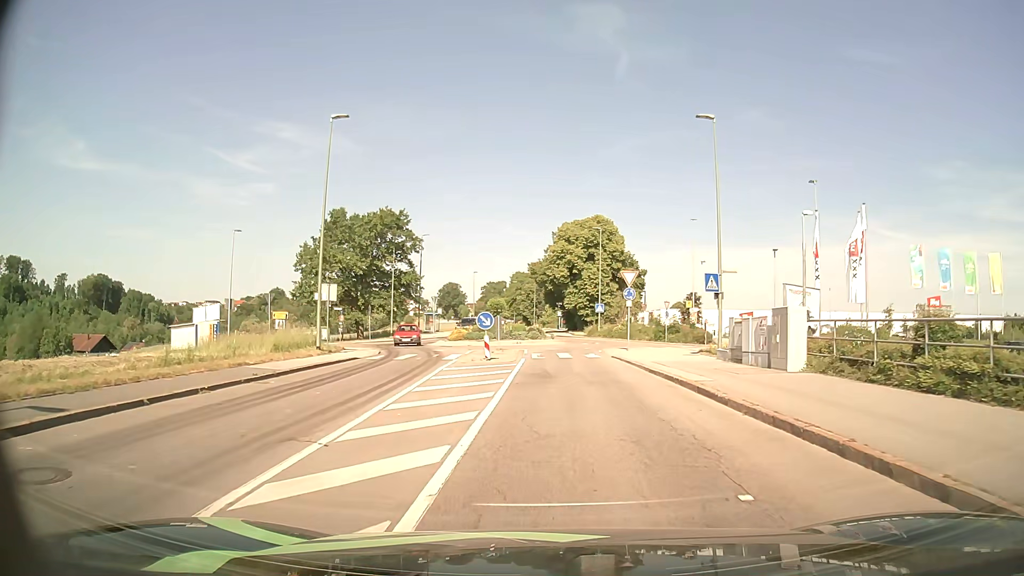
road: tertiary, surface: asphalt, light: Day
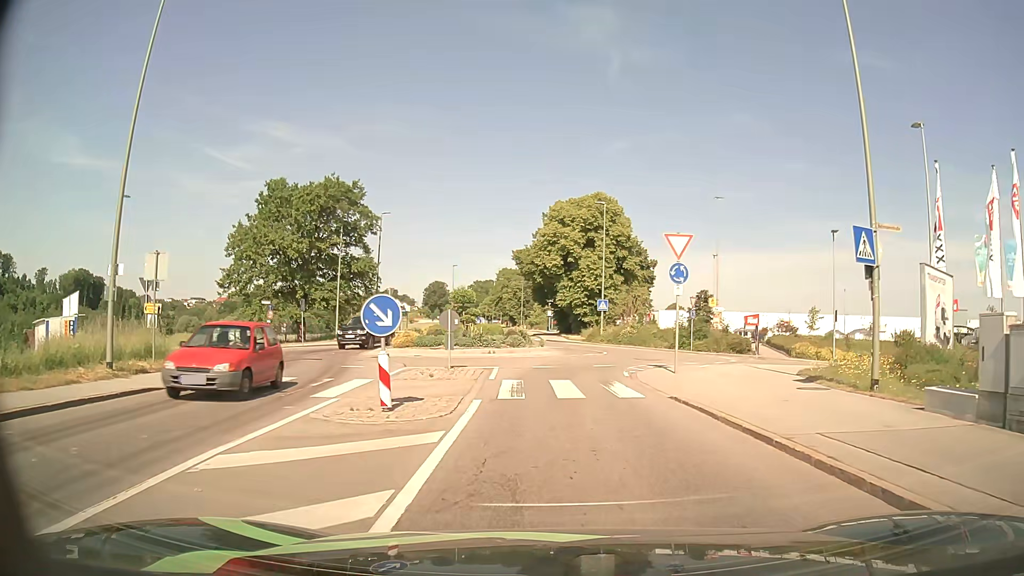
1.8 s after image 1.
(-0.1, +13.9) m; +1°
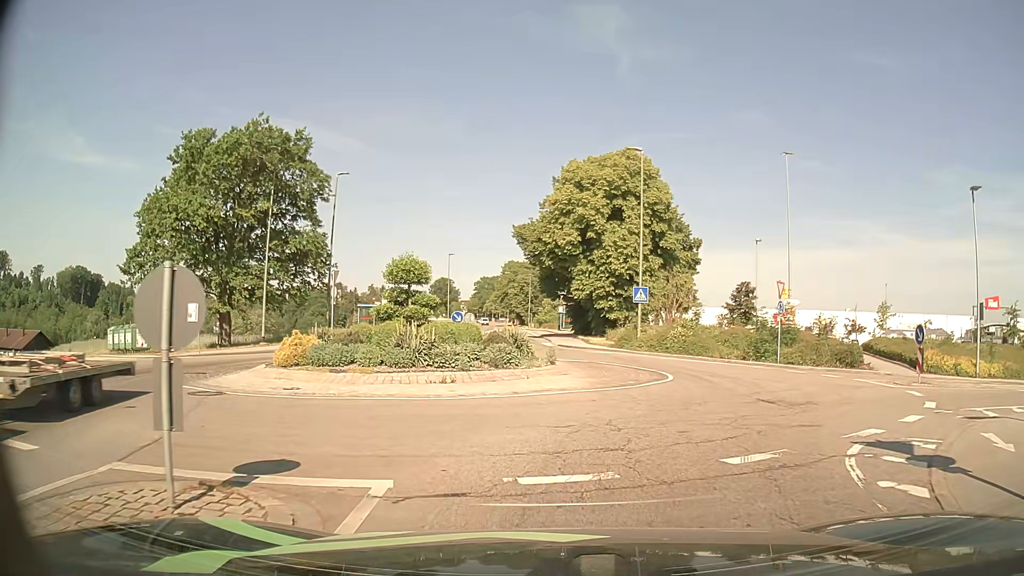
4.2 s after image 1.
(-0.1, +14.9) m; 0°
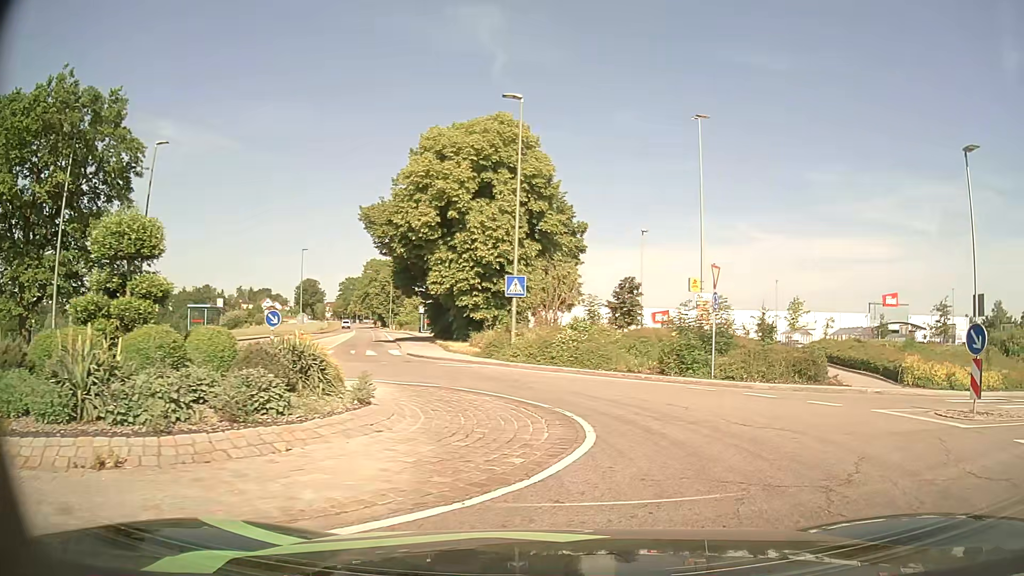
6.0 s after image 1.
(+0.4, +8.2) m; +11°
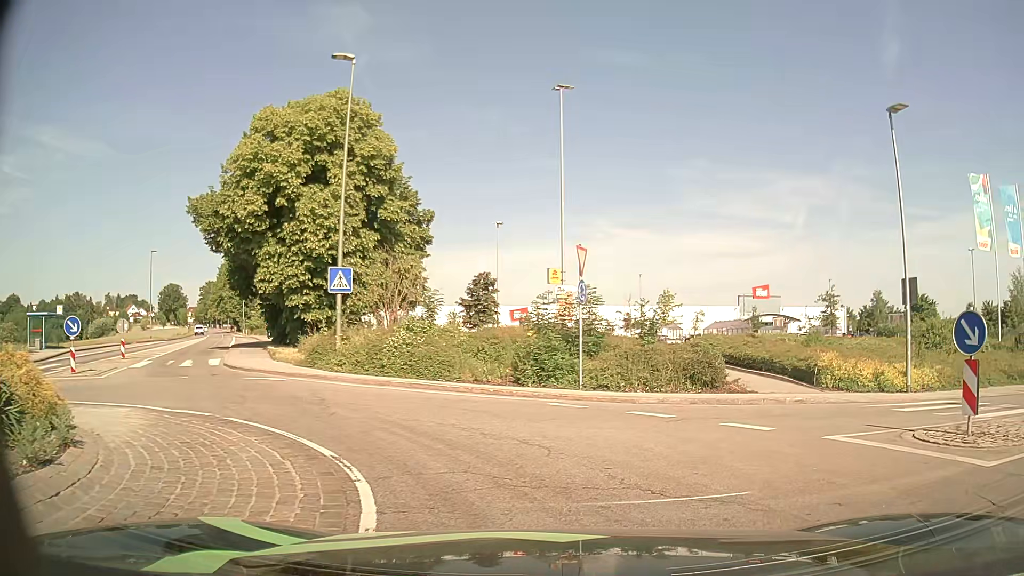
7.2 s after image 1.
(+0.4, +4.1) m; +12°
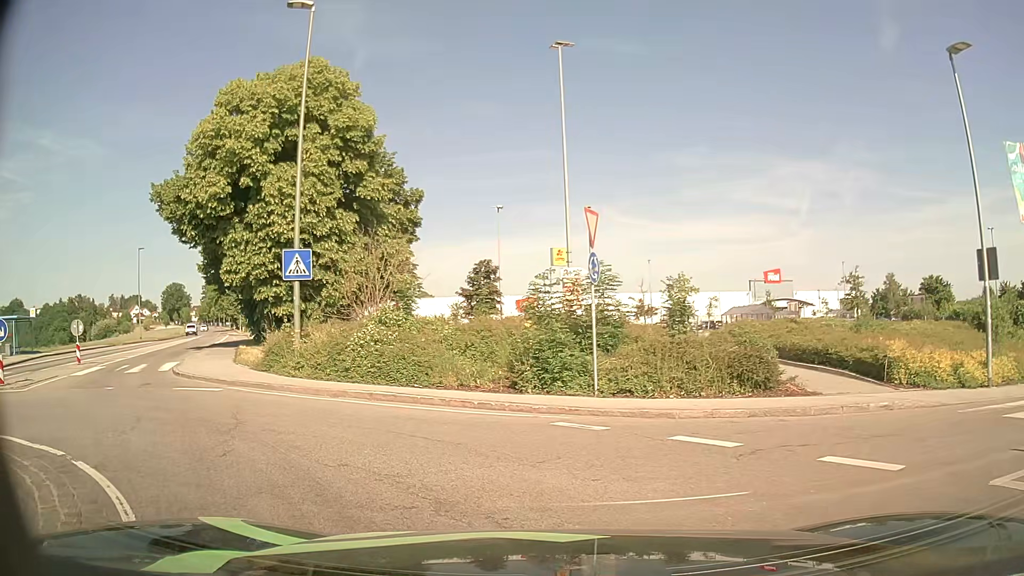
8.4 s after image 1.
(+0.1, +3.8) m; 0°
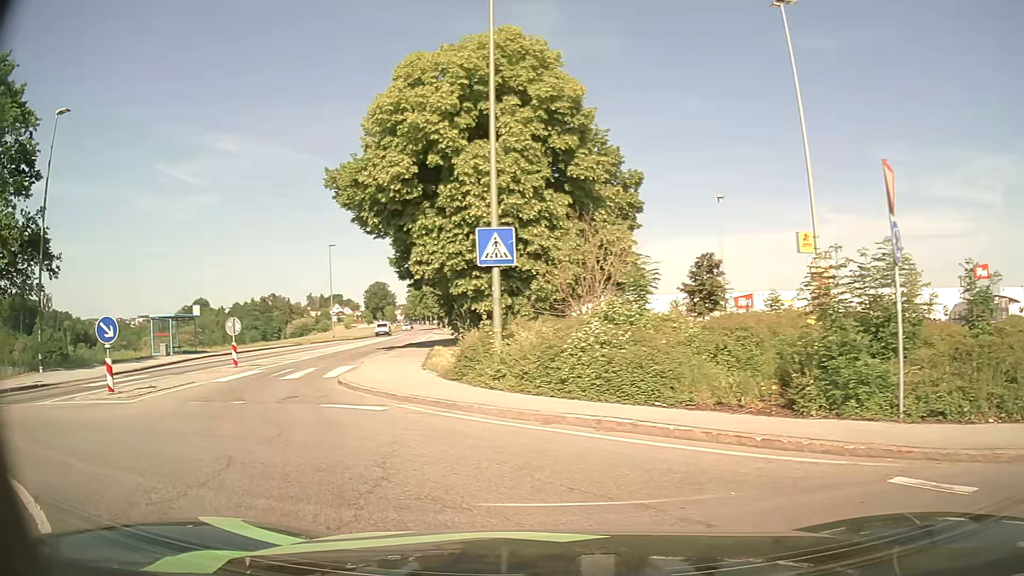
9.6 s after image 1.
(-0.6, +3.6) m; -18°
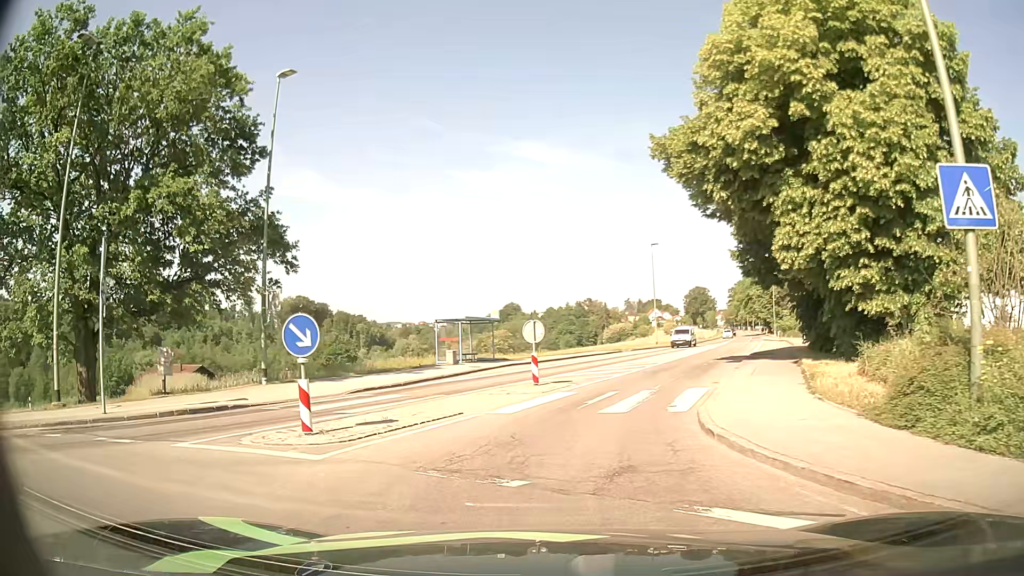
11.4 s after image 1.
(-1.7, +5.9) m; -28°
(0, +10) (+3, +20) (+6, +29) (+9, +39) (+12, +48) (+15, +58) (+19, +67) (+22, +76) (+25, +86) (+28, +96) m
